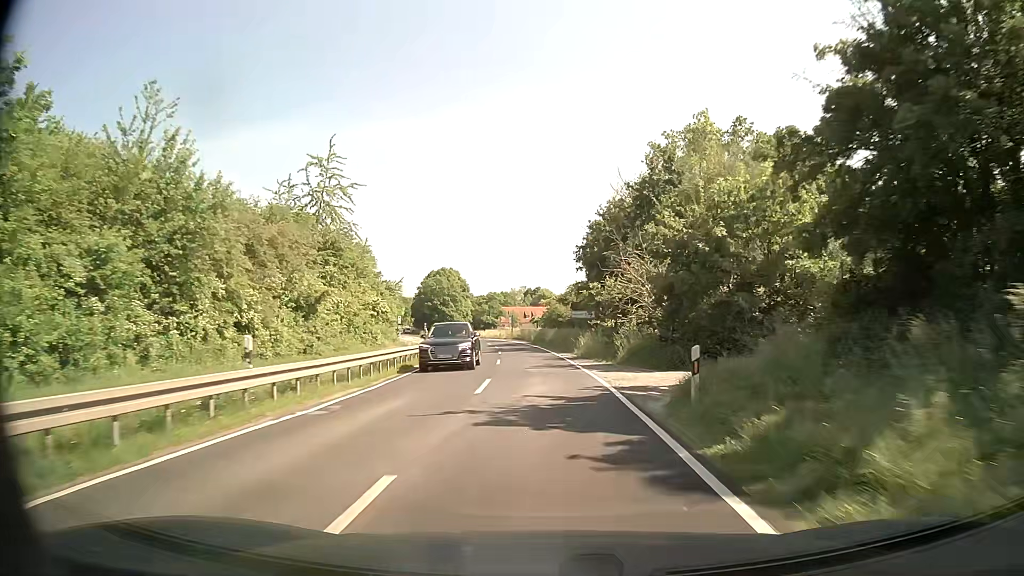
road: secondary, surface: asphalt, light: Day
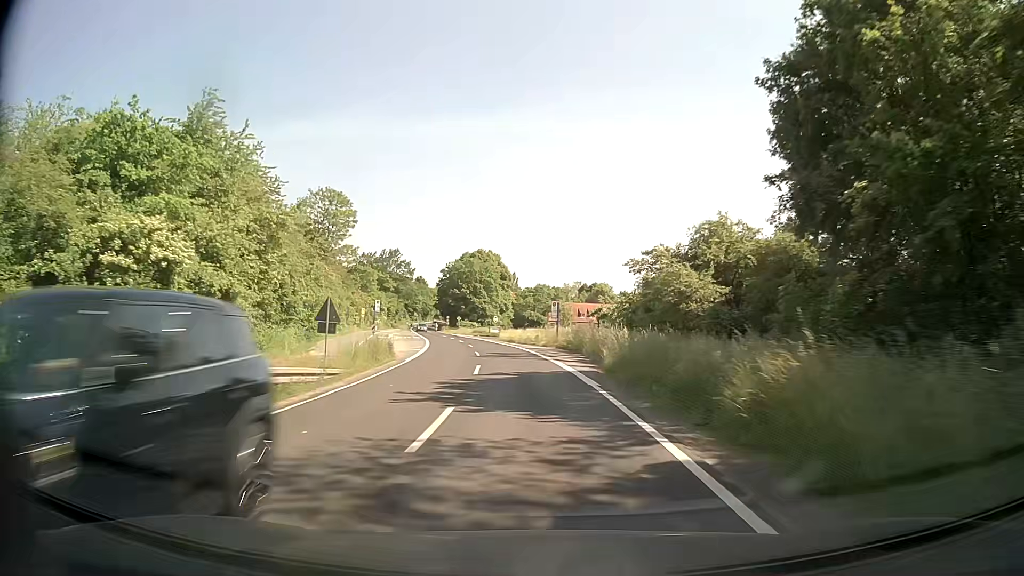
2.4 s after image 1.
(-1.4, +42.9) m; -5°
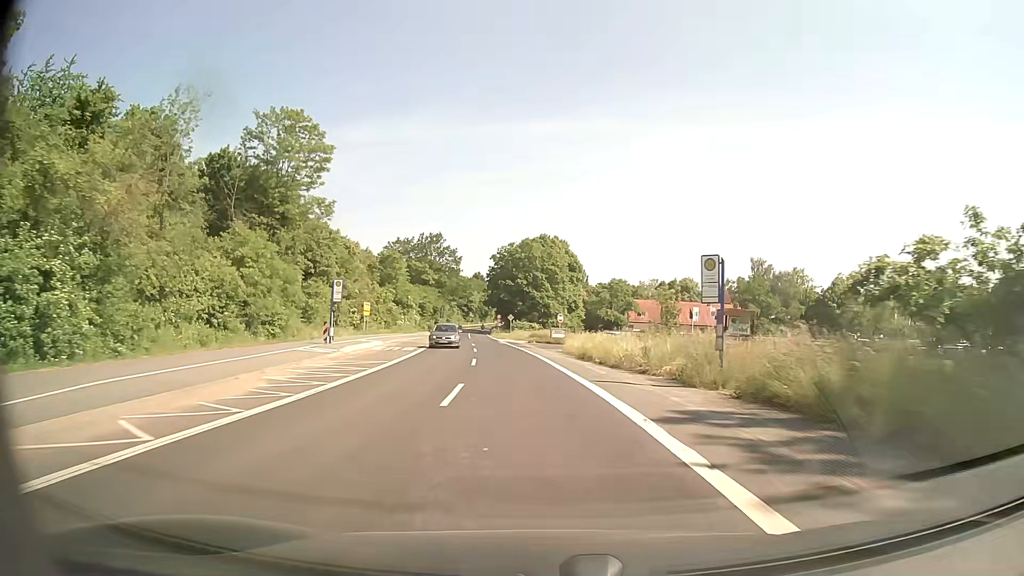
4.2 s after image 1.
(-1.5, +32.1) m; -6°
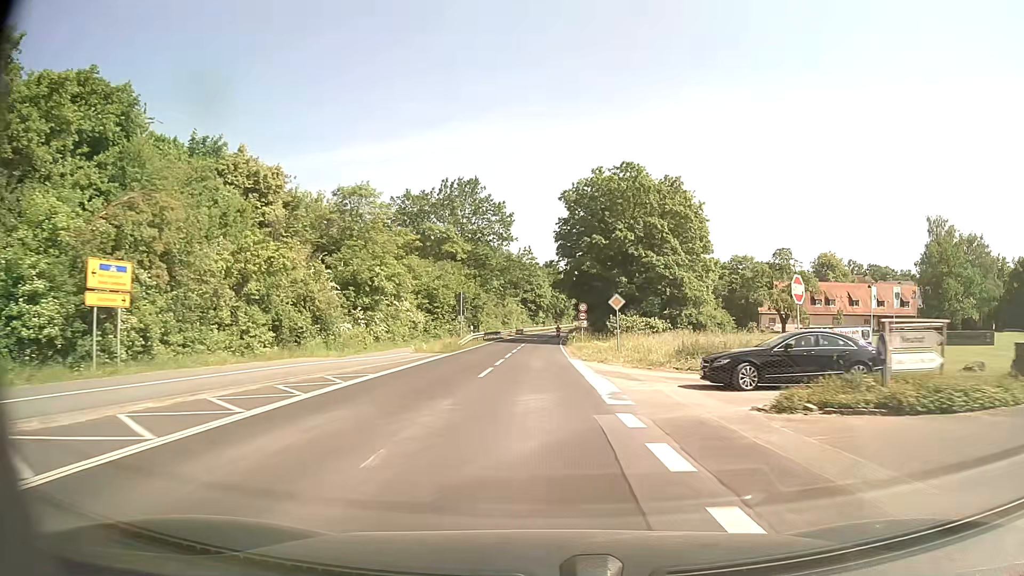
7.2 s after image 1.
(-3.7, +53.5) m; -6°
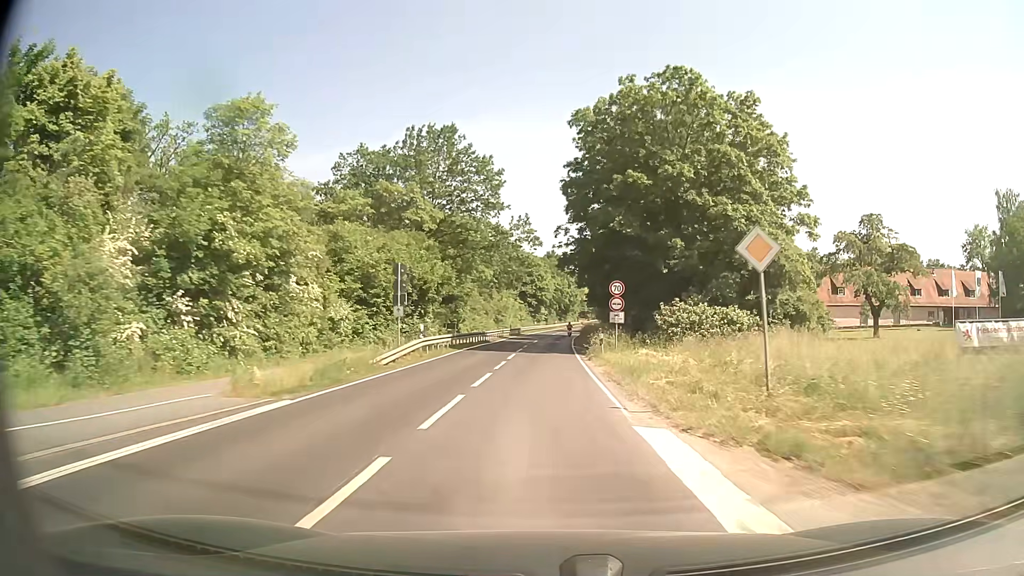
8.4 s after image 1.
(-0.1, +21.5) m; 0°
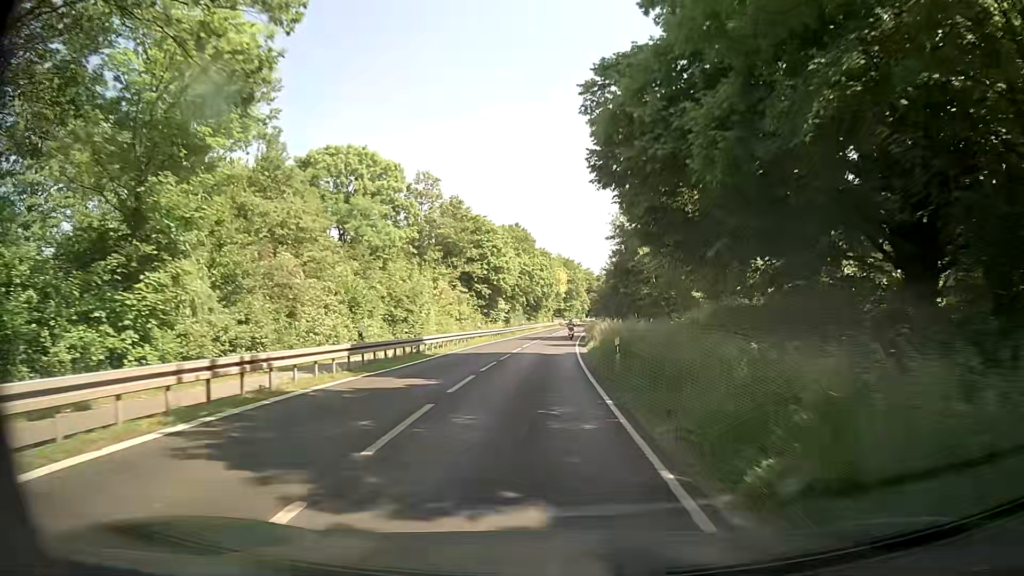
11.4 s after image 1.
(+0.9, +49.4) m; +3°
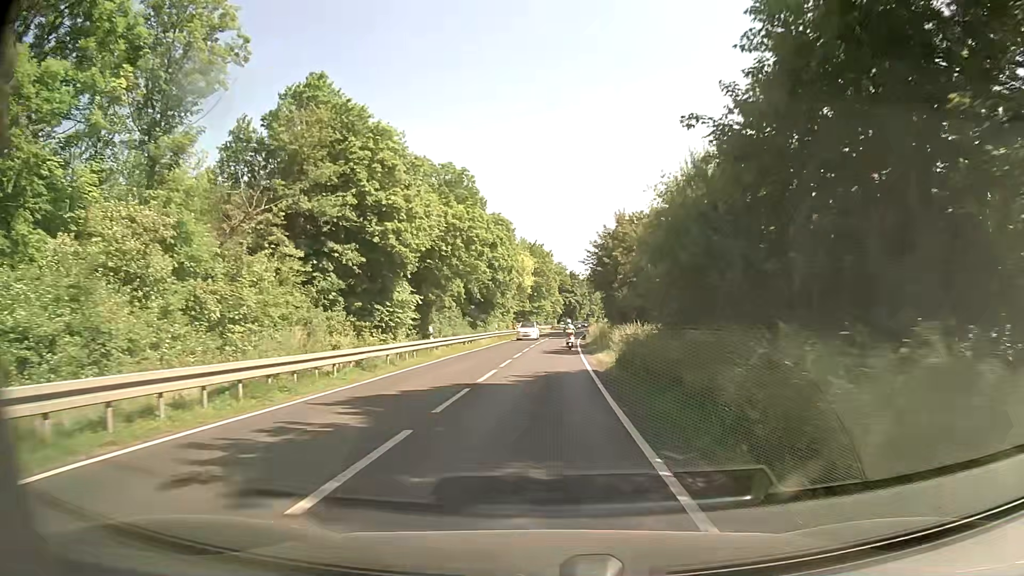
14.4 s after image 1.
(+0.9, +44.1) m; +3°
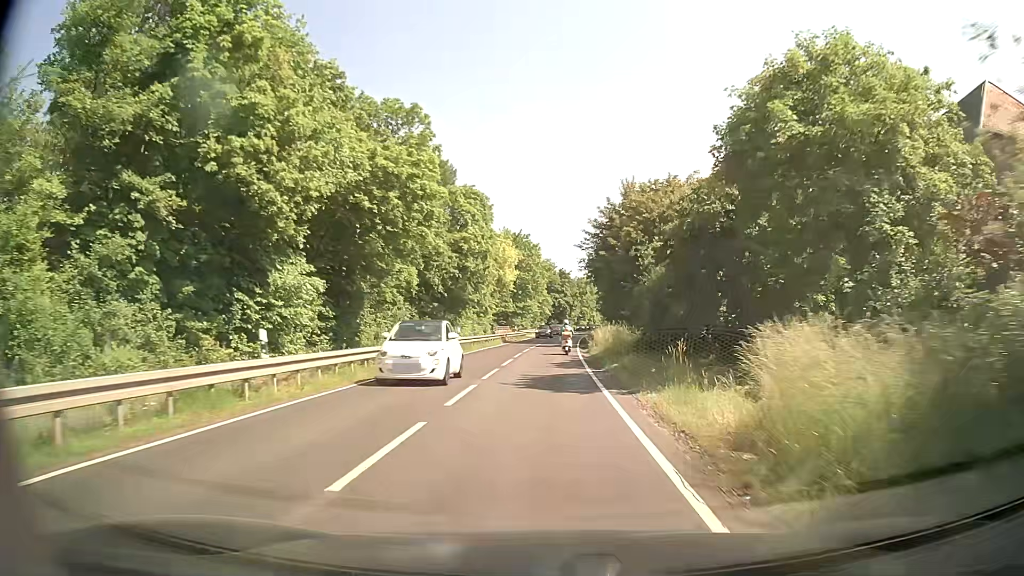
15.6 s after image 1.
(+0.2, +17.1) m; +1°
(0, +10) (0, +20) (0, +30) (+1, +40) (+1, +50) (+2, +60) (+2, +70) (+3, +80) (+4, +90) (+5, +100) m
